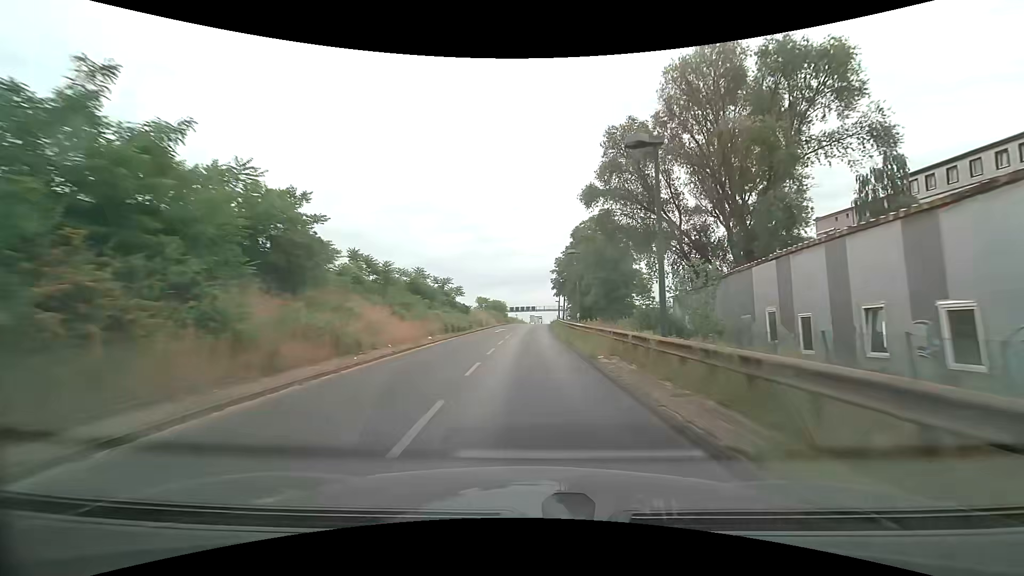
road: motorway_link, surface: asphalt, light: Day
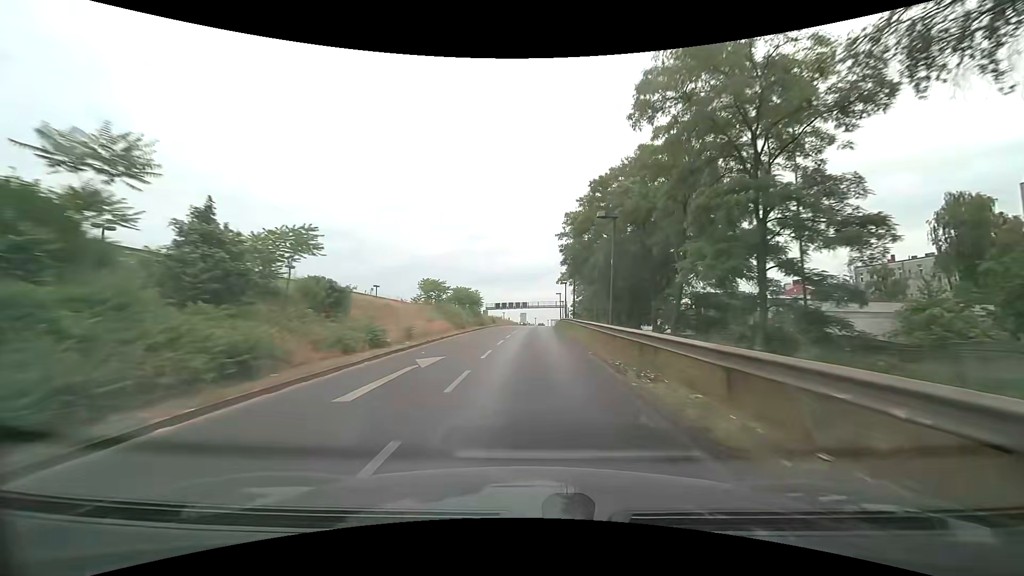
(+0.3, +33.2) m; +1°
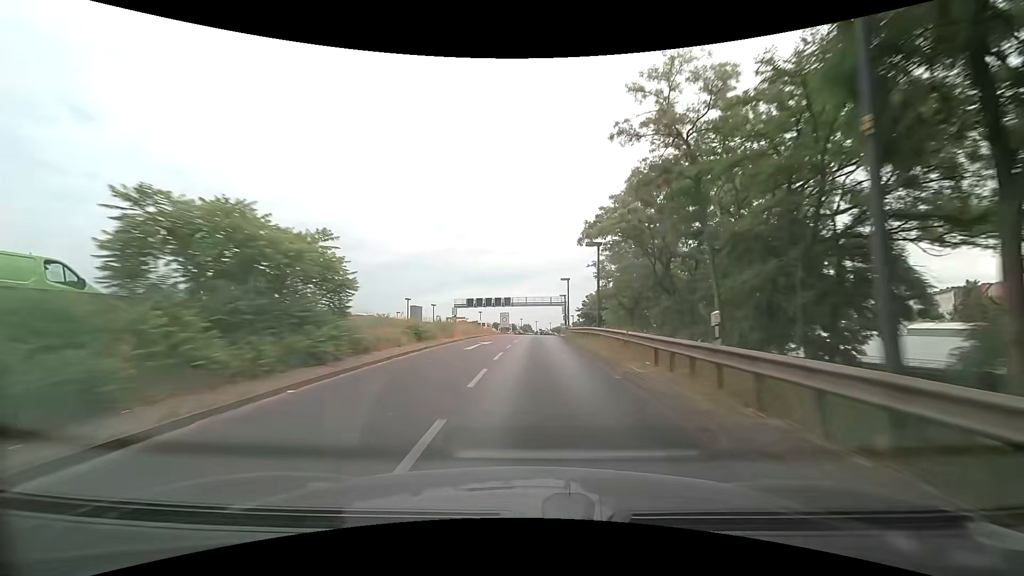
(+0.3, +35.4) m; +2°
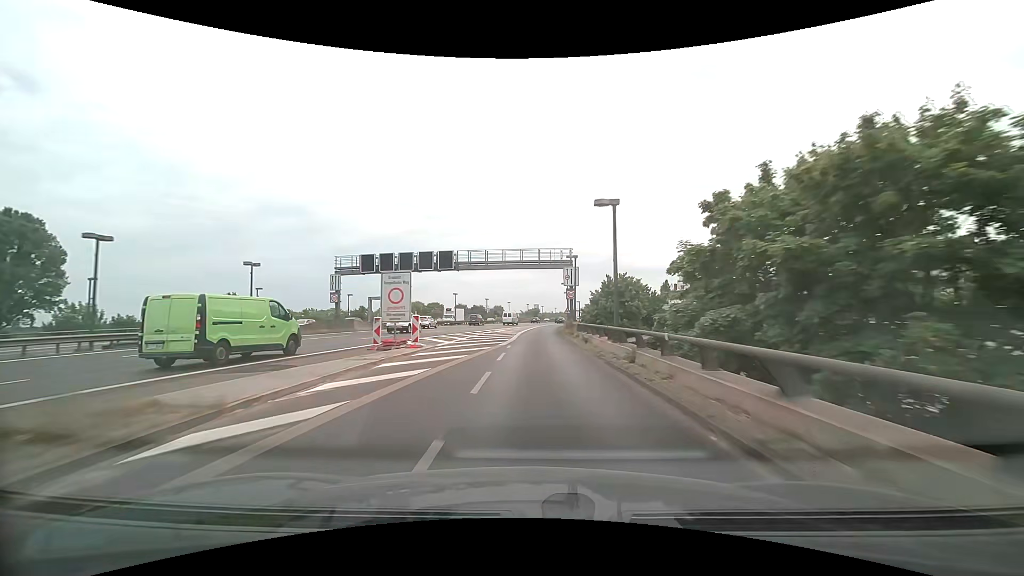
(+1.3, +49.0) m; +3°
